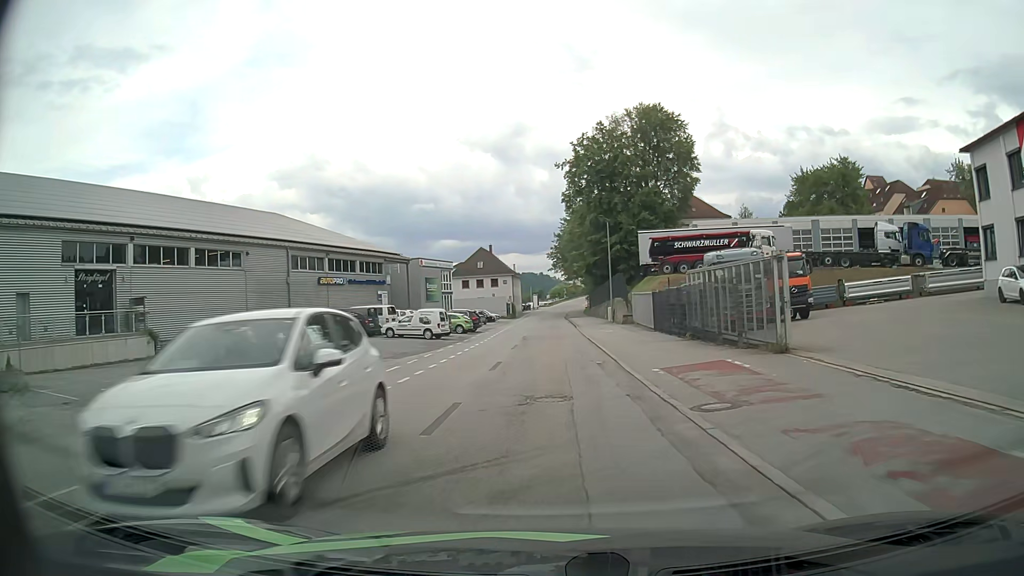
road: residential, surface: asphalt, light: Day
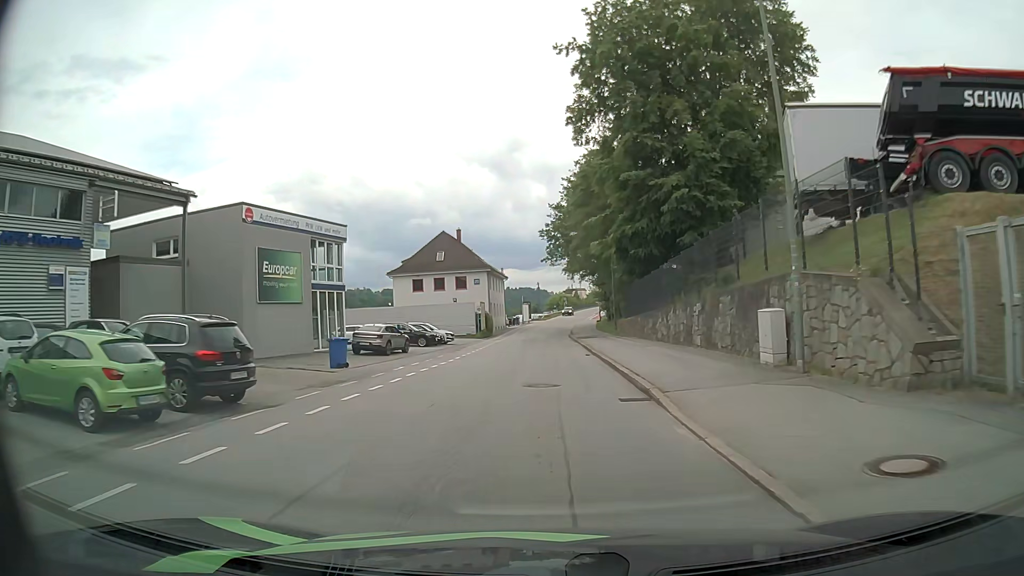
(+0.4, +39.9) m; 0°
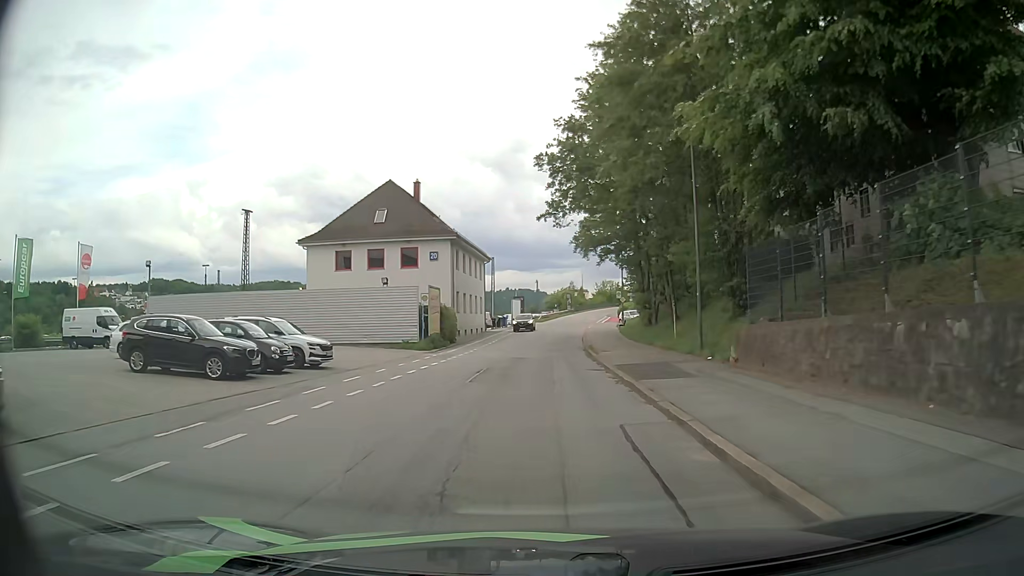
(0.0, +28.9) m; 0°
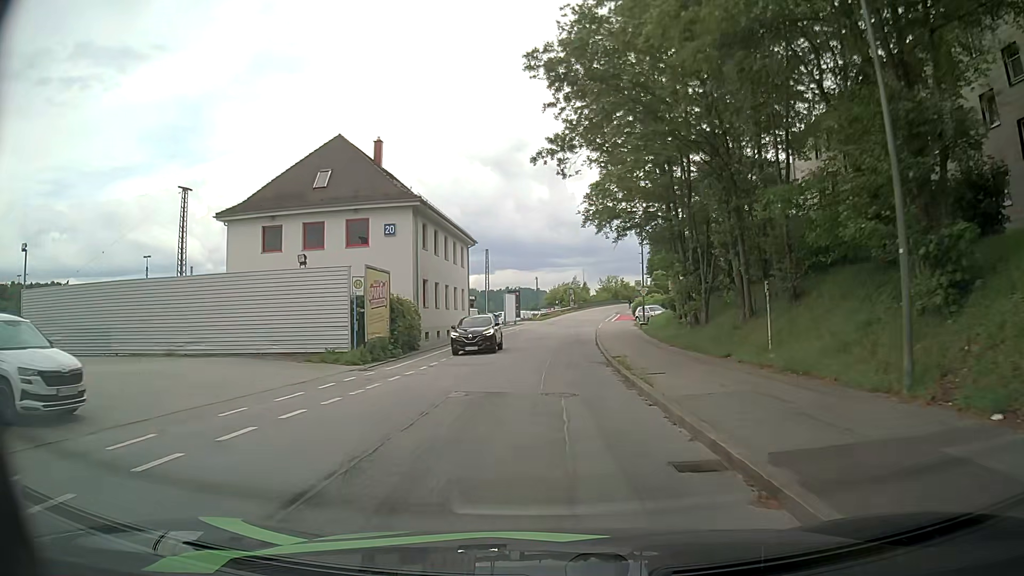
(0.0, +13.4) m; 0°
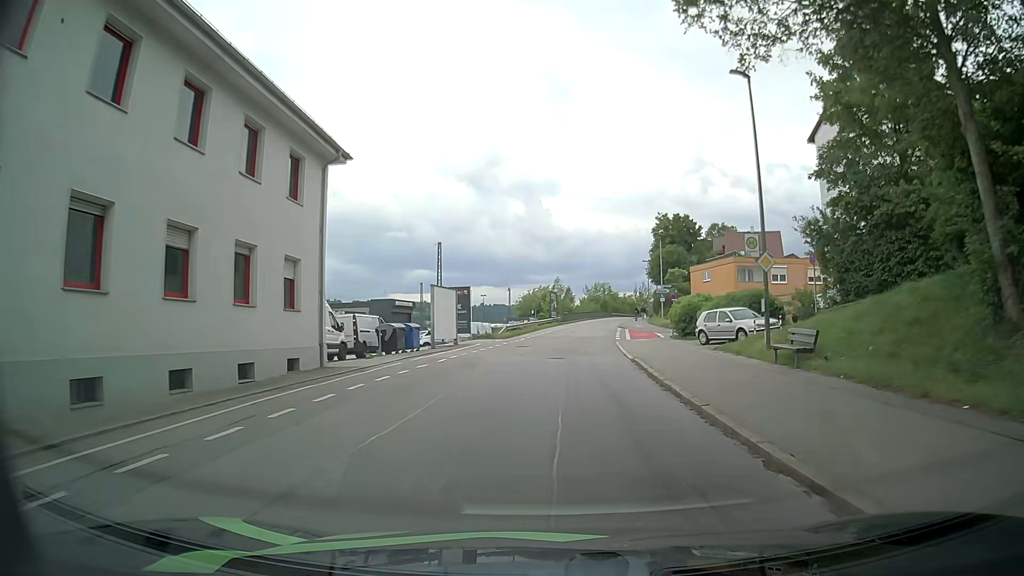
(+0.3, +31.0) m; +2°
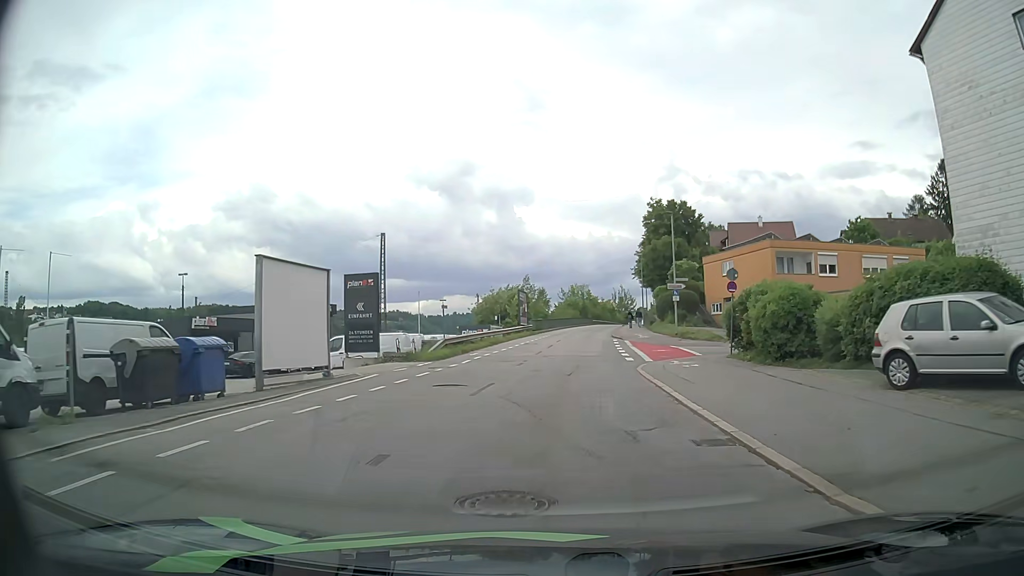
(+0.5, +18.2) m; +2°
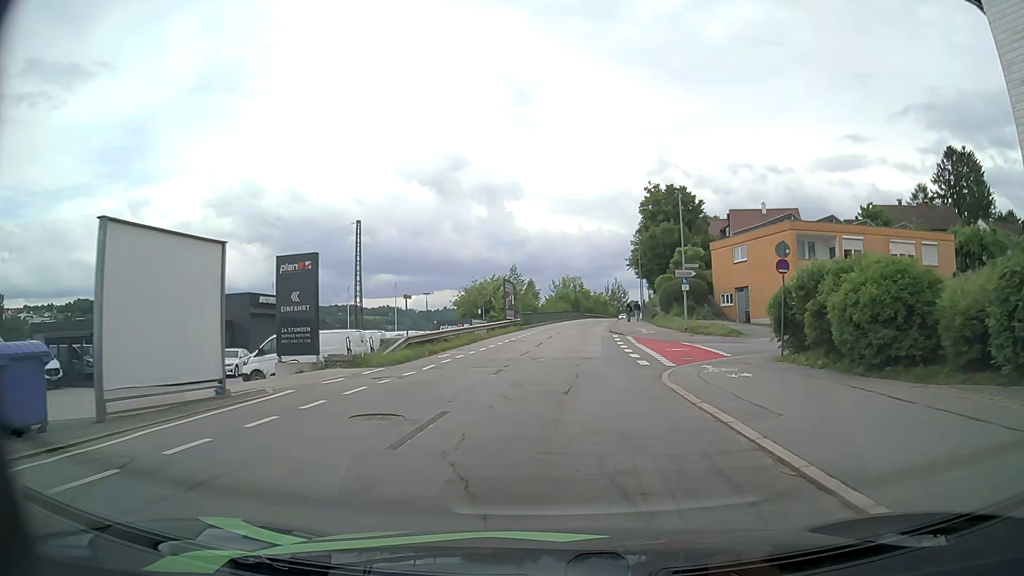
(+0.2, +6.0) m; +2°
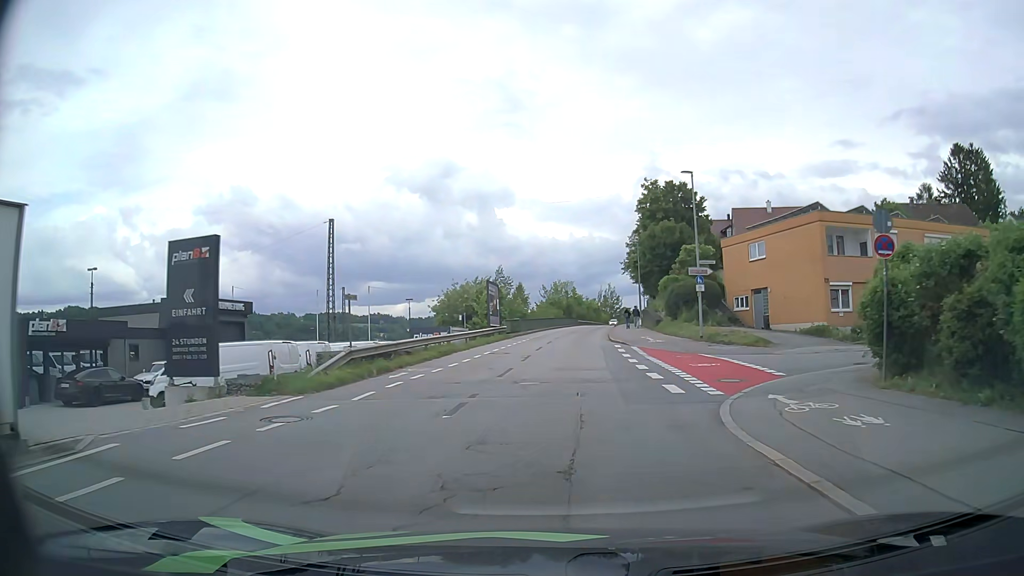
(0.0, +6.1) m; 0°
(0, +10) (0, +20) (+1, +30) (+2, +40) (+3, +50) (+4, +60) (+5, +70) (+6, +80) (+8, +90) (+9, +99) m
